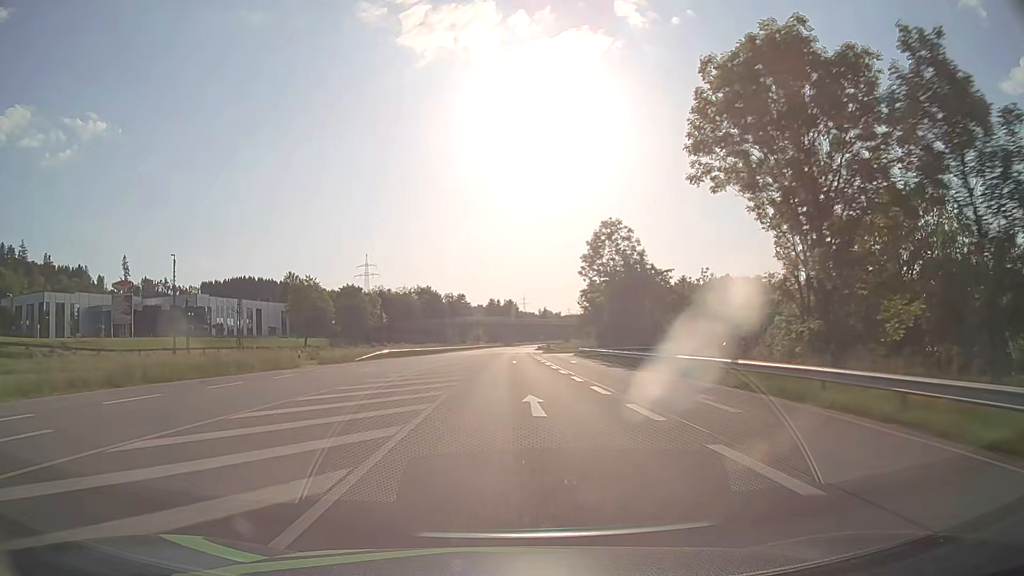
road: primary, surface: asphalt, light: Day
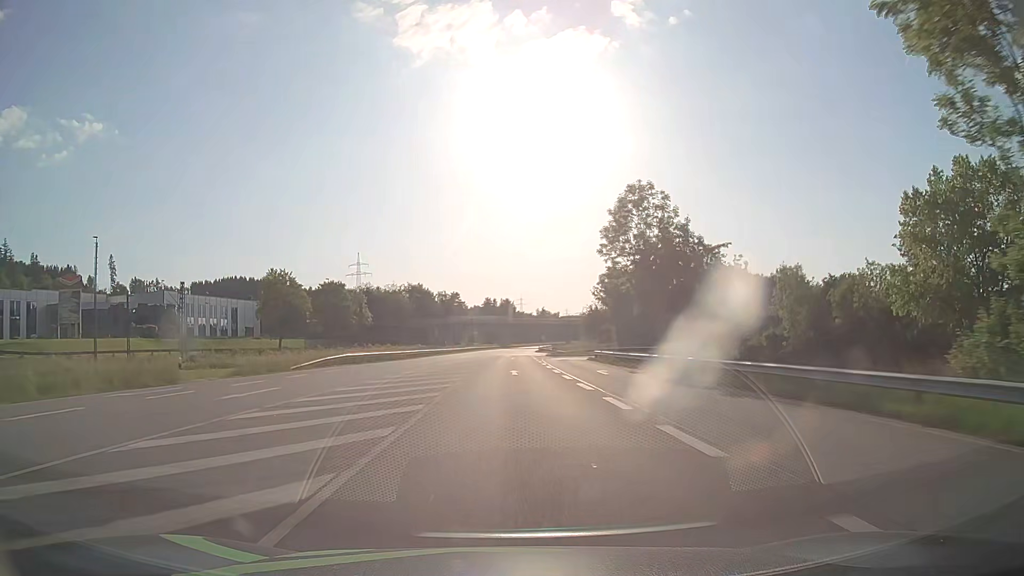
(0.0, +15.9) m; 0°
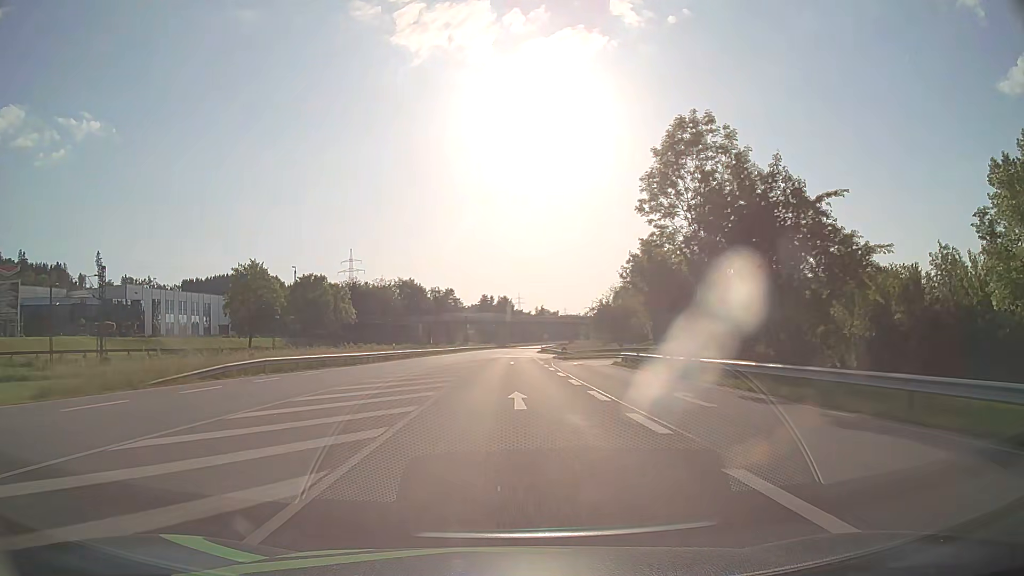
(0.0, +15.8) m; 0°
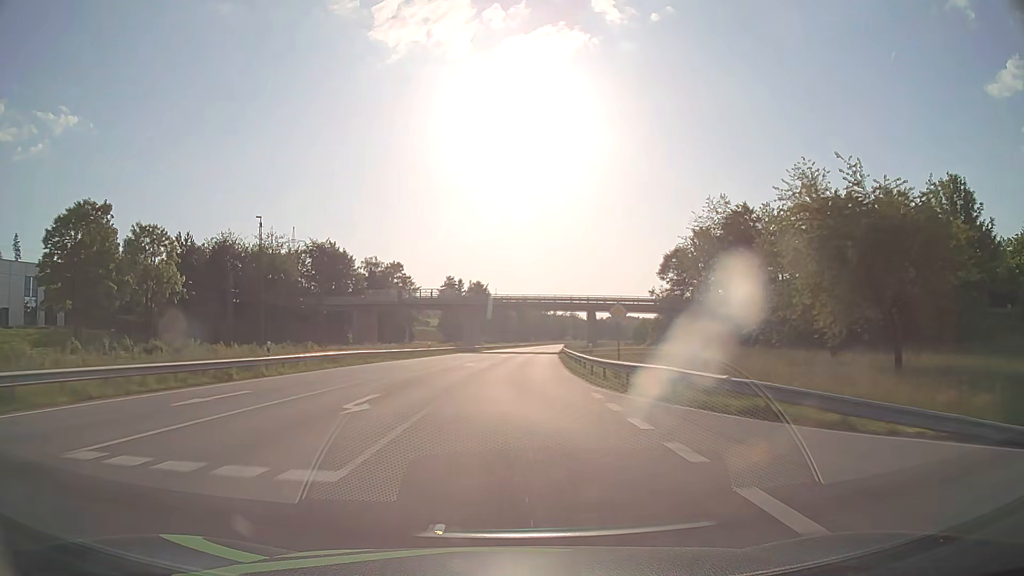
(+0.7, +79.2) m; +2°
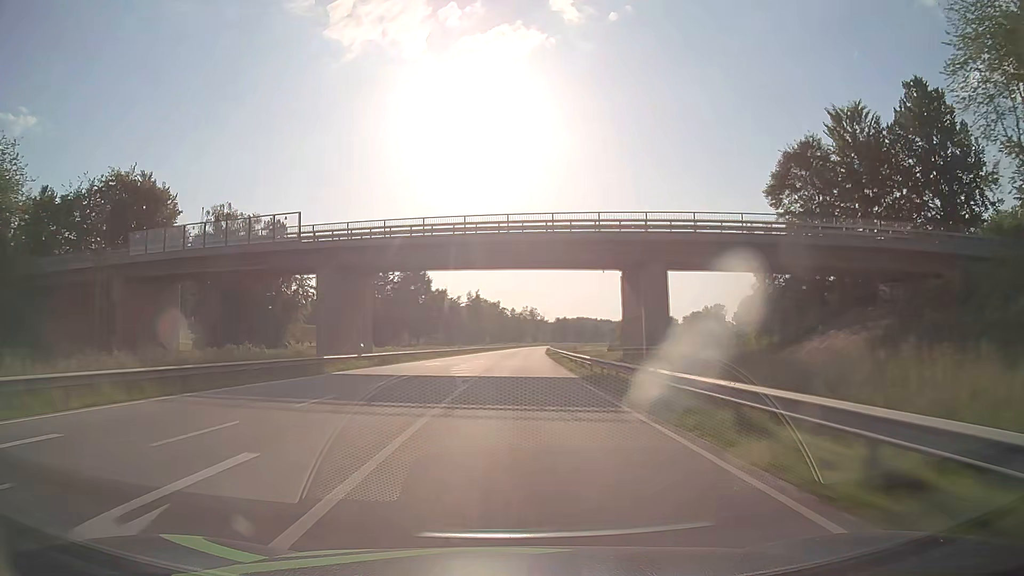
(+2.4, +63.2) m; +4°
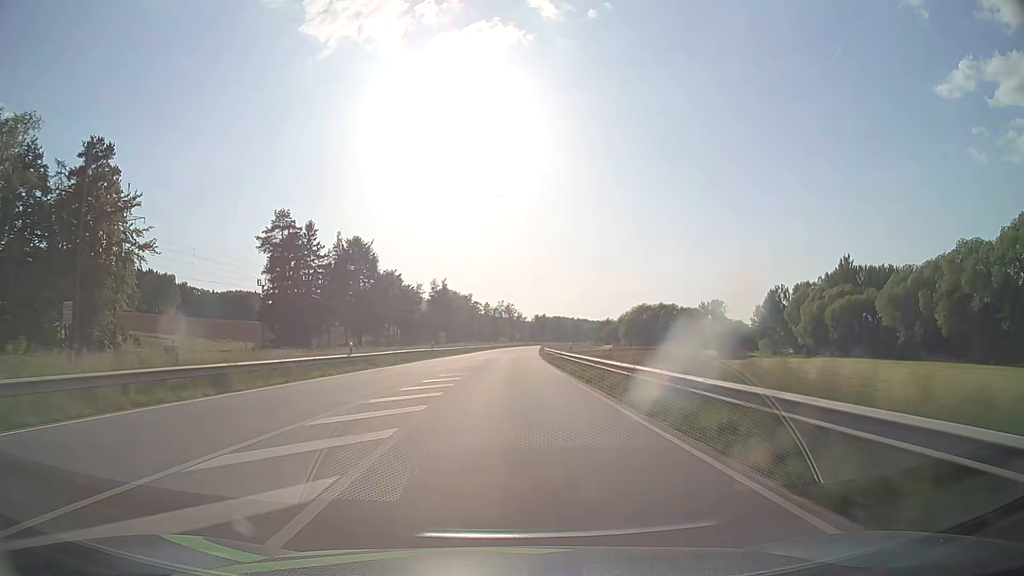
(+0.9, +47.3) m; +2°
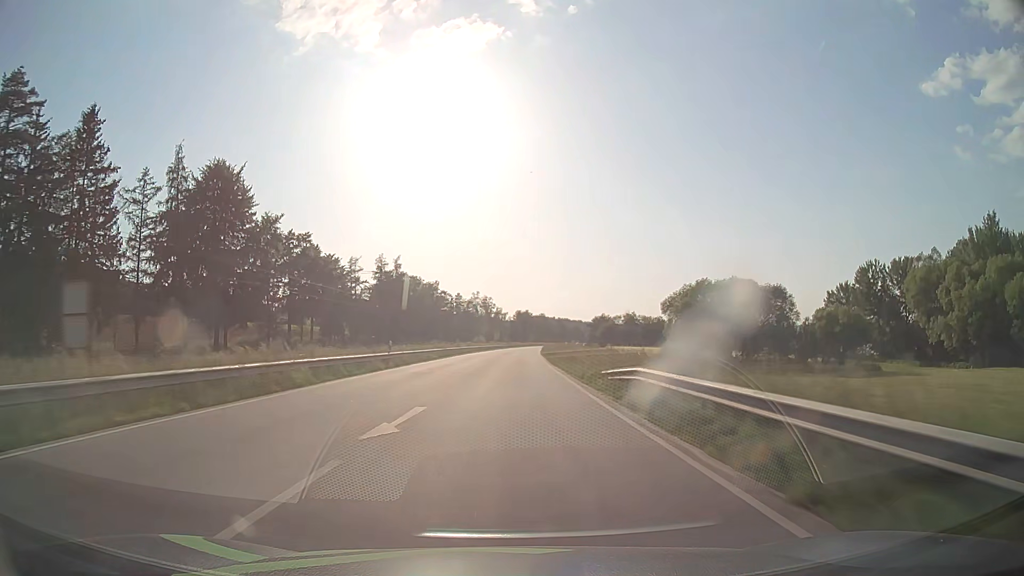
(+1.2, +63.2) m; +2°
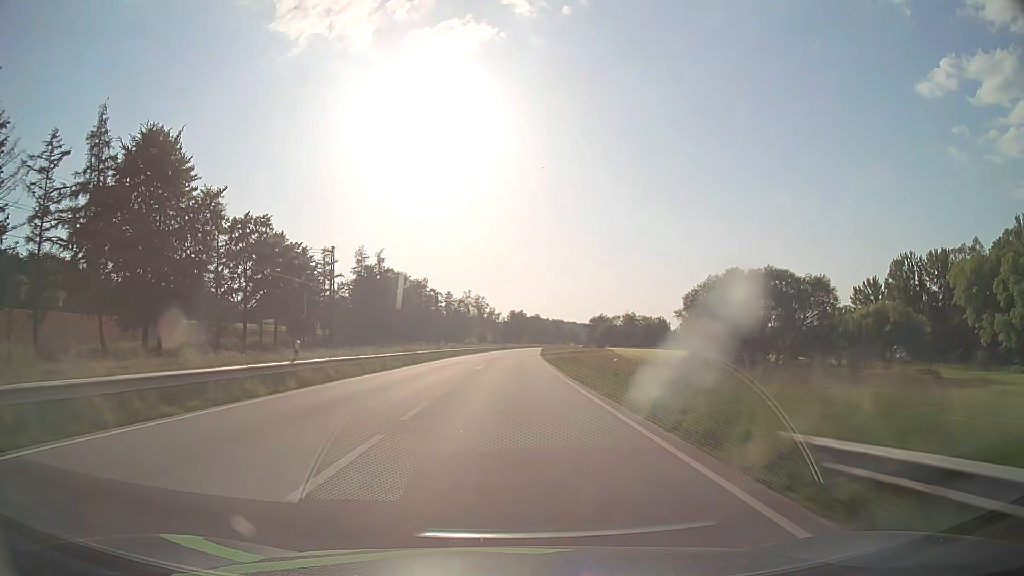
(+0.1, +15.8) m; 0°
(0, +10) (0, +20) (0, +30) (+1, +40) (+1, +50) (+1, +60) (+2, +70) (+2, +80) (+2, +90) (+3, +100) m
